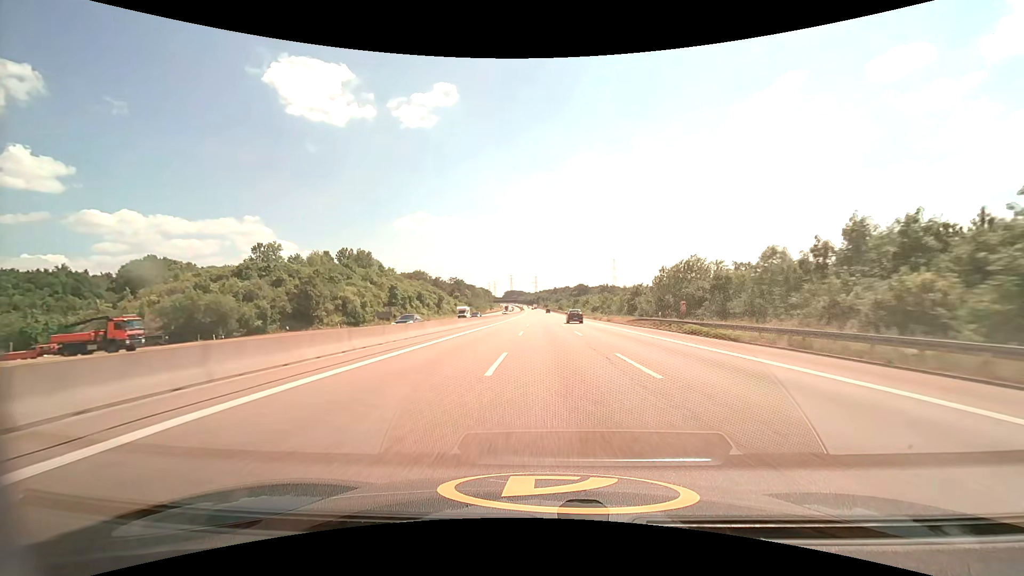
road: motorway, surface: asphalt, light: Day
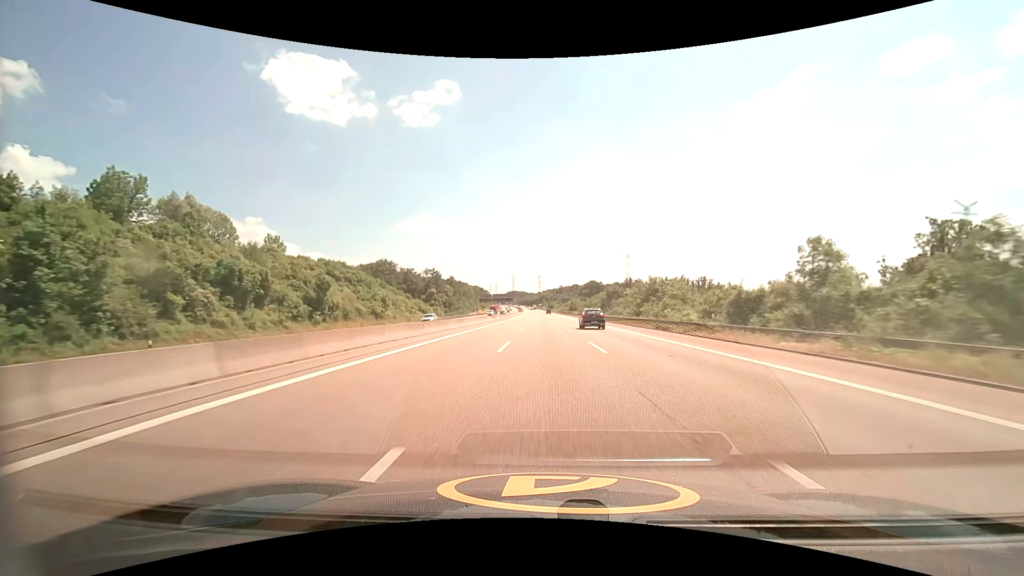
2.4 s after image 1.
(-0.3, +83.3) m; 0°
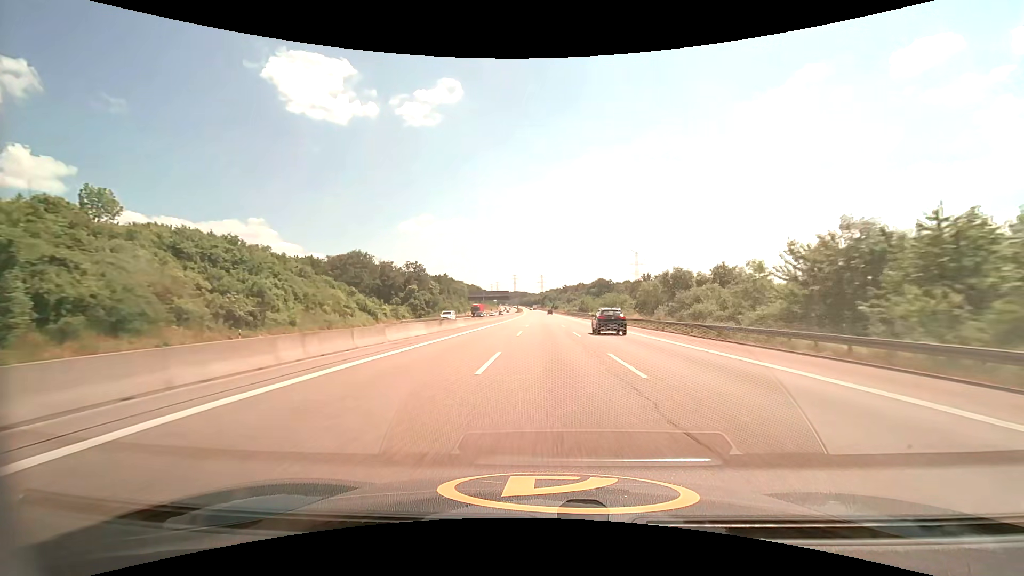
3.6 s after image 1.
(-0.1, +41.6) m; 0°
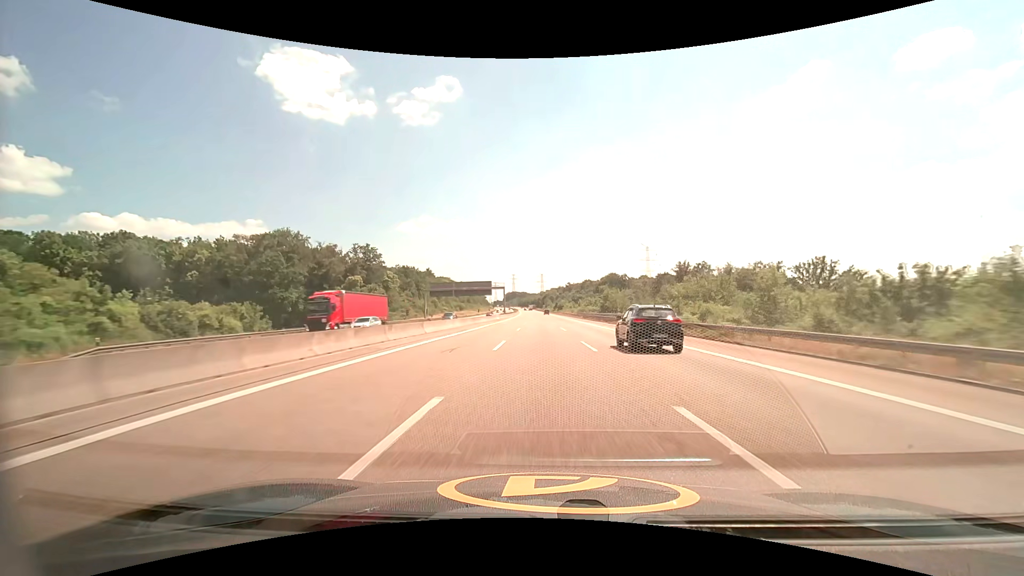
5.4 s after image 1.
(+0.1, +62.7) m; 0°
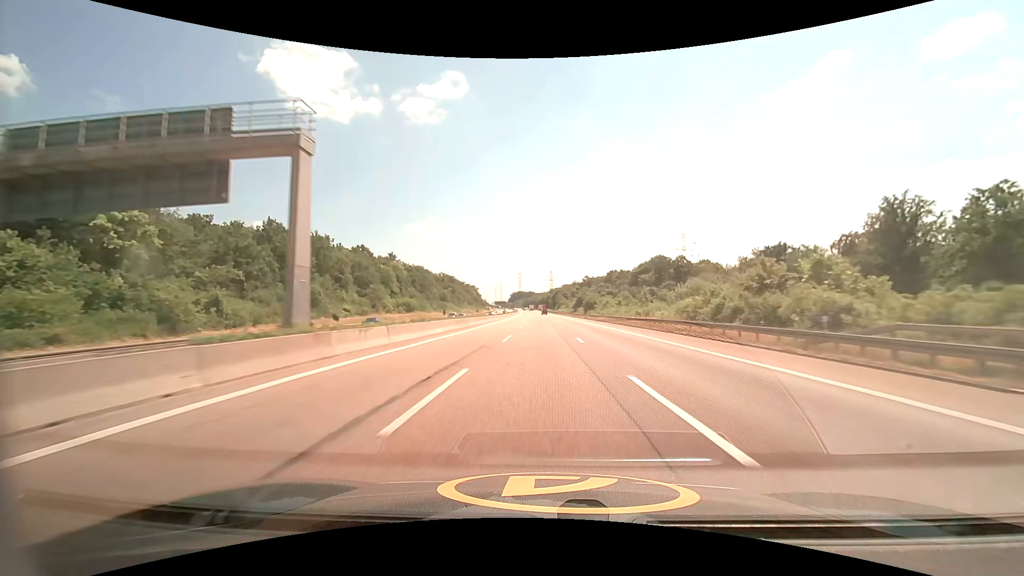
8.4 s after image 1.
(-0.9, +104.6) m; -1°
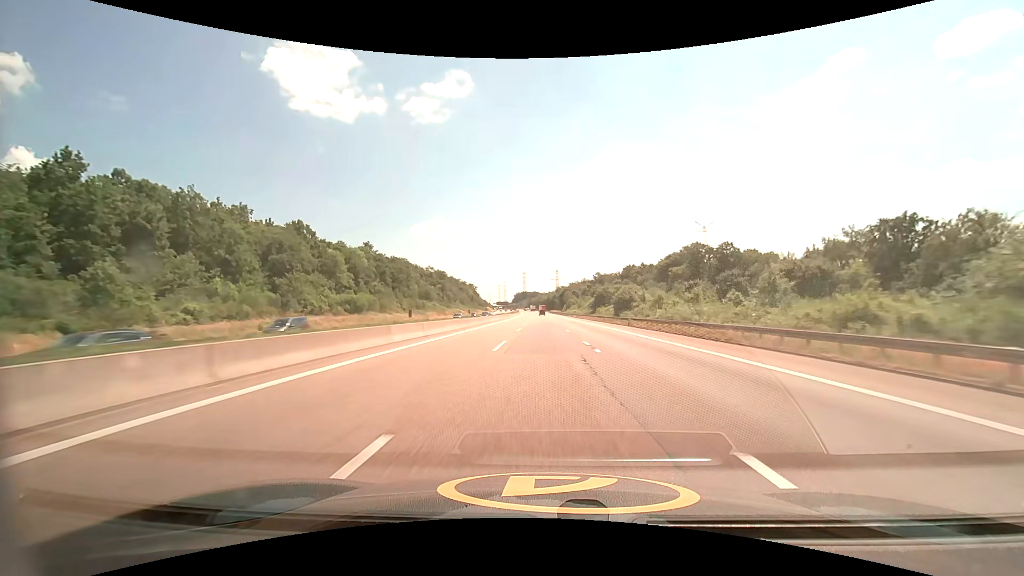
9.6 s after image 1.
(-0.2, +41.8) m; -1°
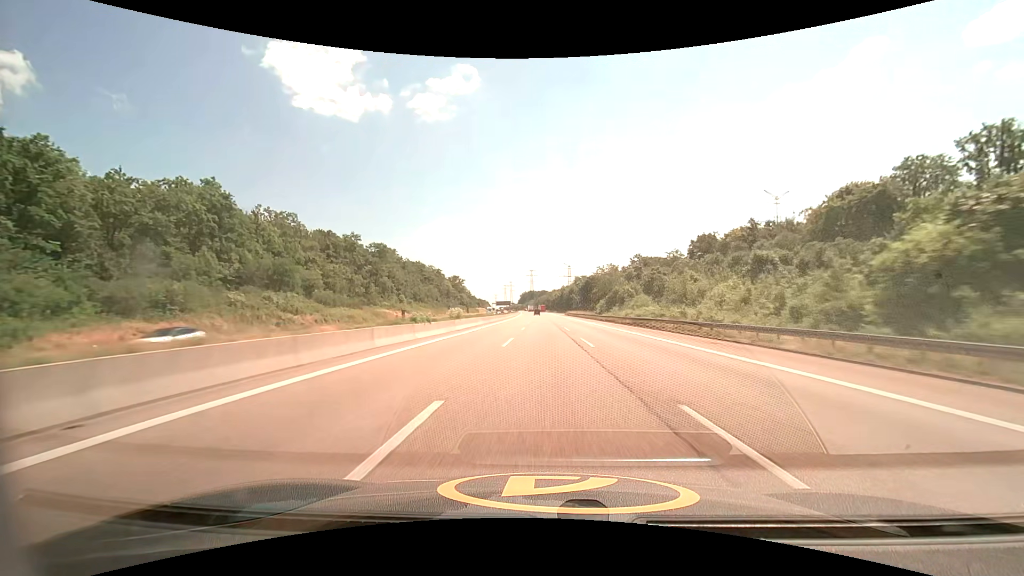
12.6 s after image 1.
(-0.8, +104.8) m; -1°
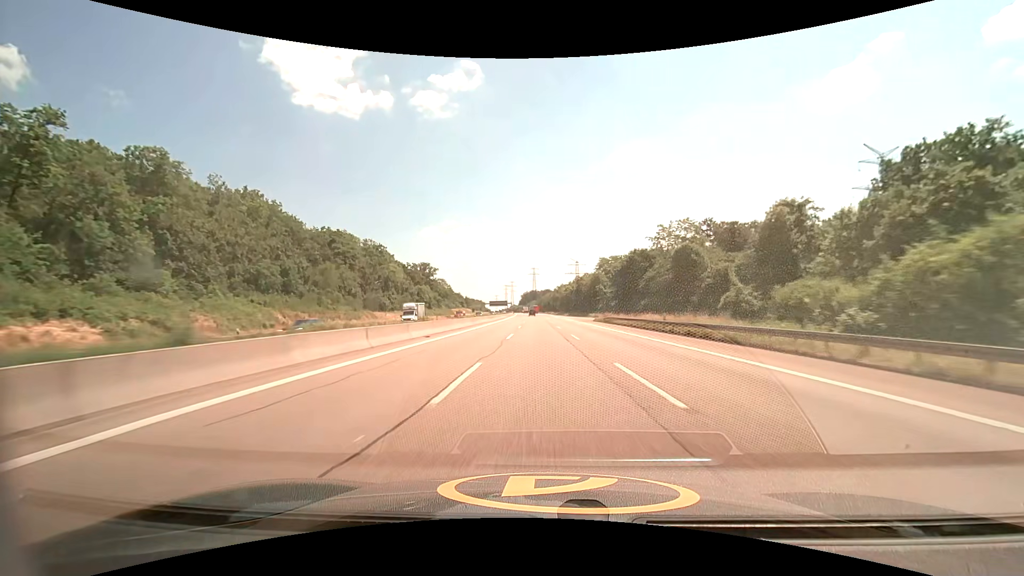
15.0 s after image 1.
(-0.4, +84.1) m; 0°
(0, +10) (0, +20) (0, +30) (0, +40) (0, +50) (0, +60) (0, +70) (-1, +80) (-1, +90) (-1, +100) m
